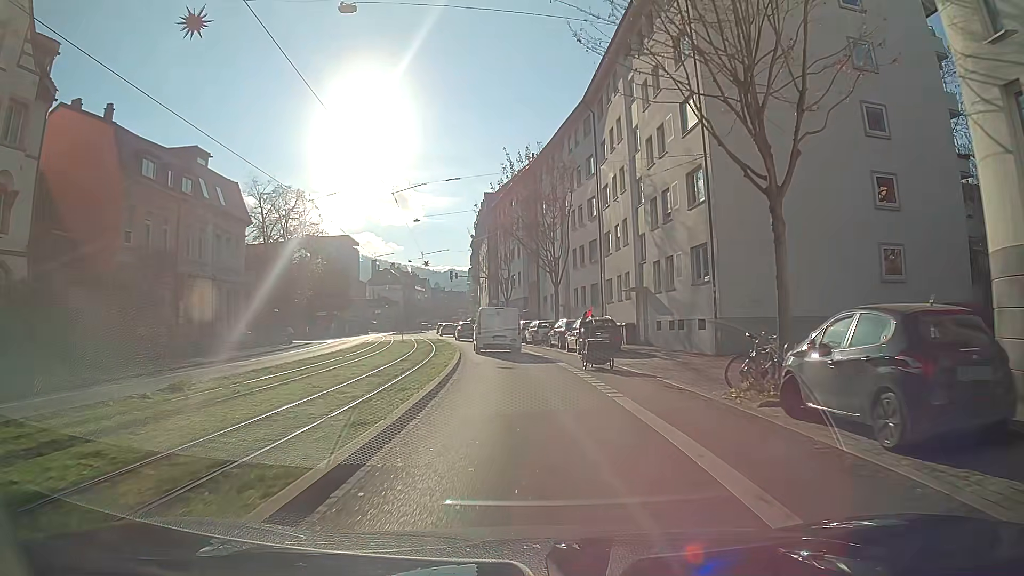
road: primary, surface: asphalt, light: Day
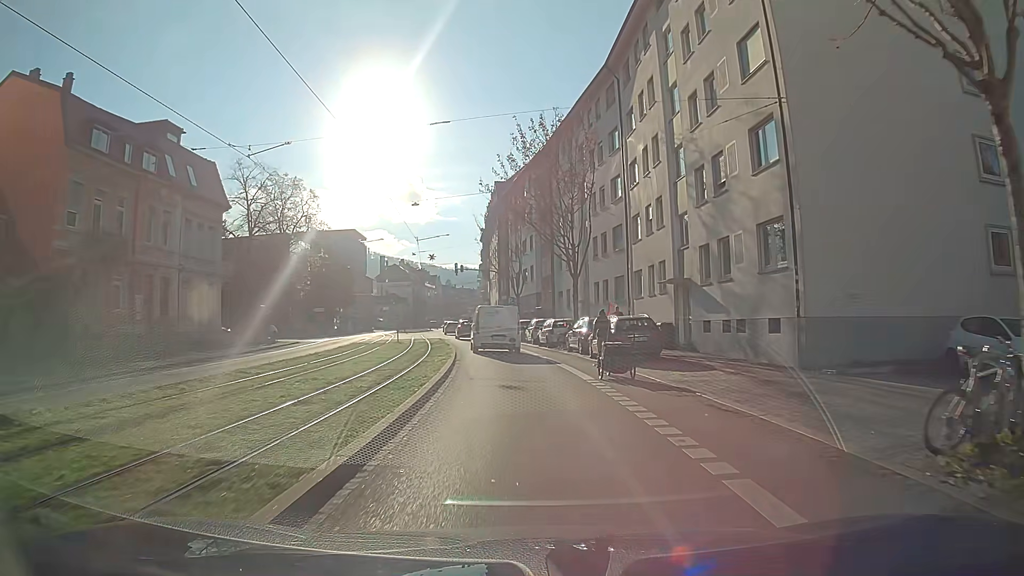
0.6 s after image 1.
(-0.1, +6.2) m; -1°
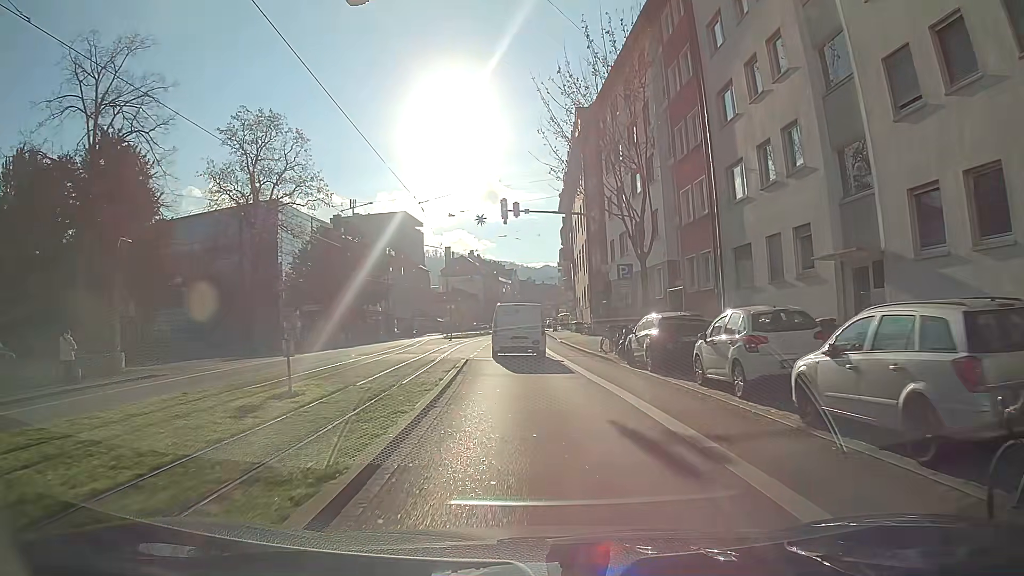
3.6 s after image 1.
(-2.0, +29.8) m; -7°
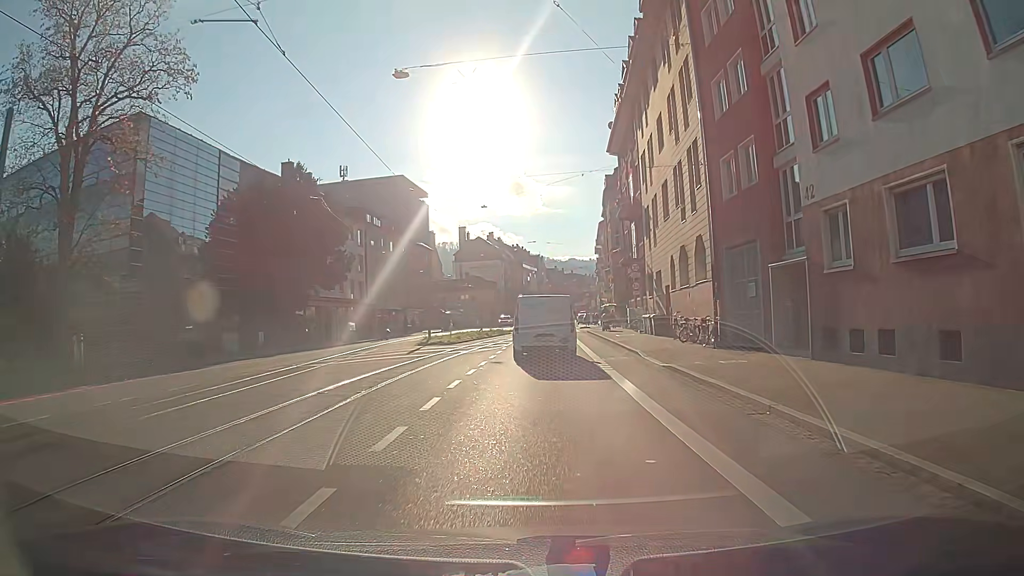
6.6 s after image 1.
(-0.8, +28.7) m; -2°
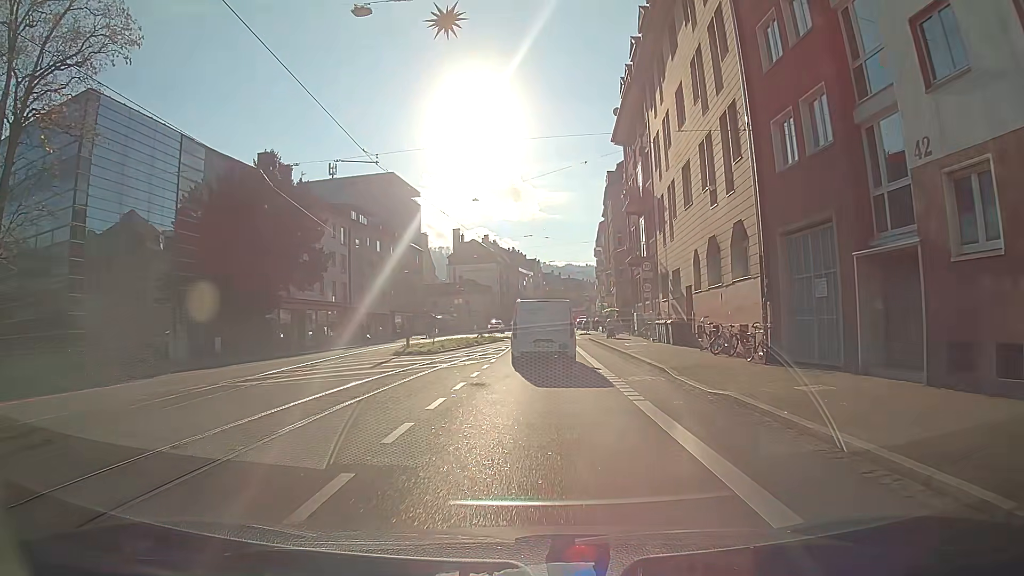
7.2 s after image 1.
(0.0, +5.3) m; 0°
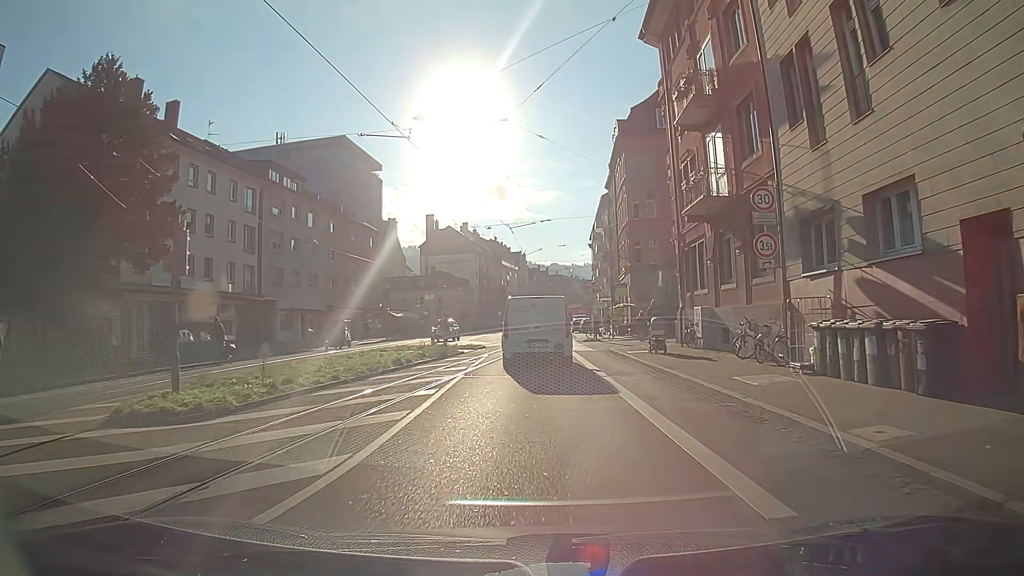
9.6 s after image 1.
(+0.2, +20.4) m; +1°
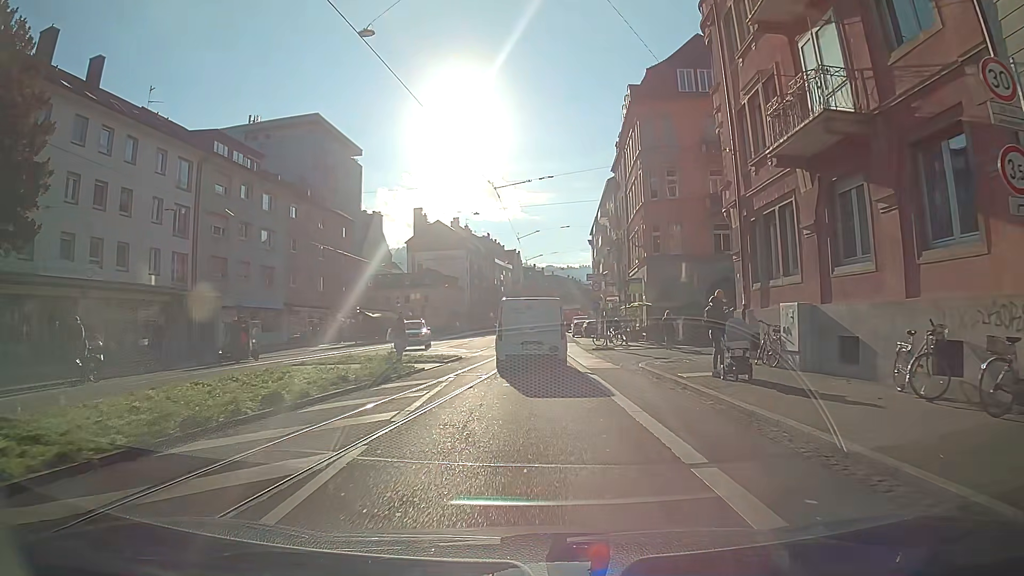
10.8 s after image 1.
(0.0, +9.6) m; 0°
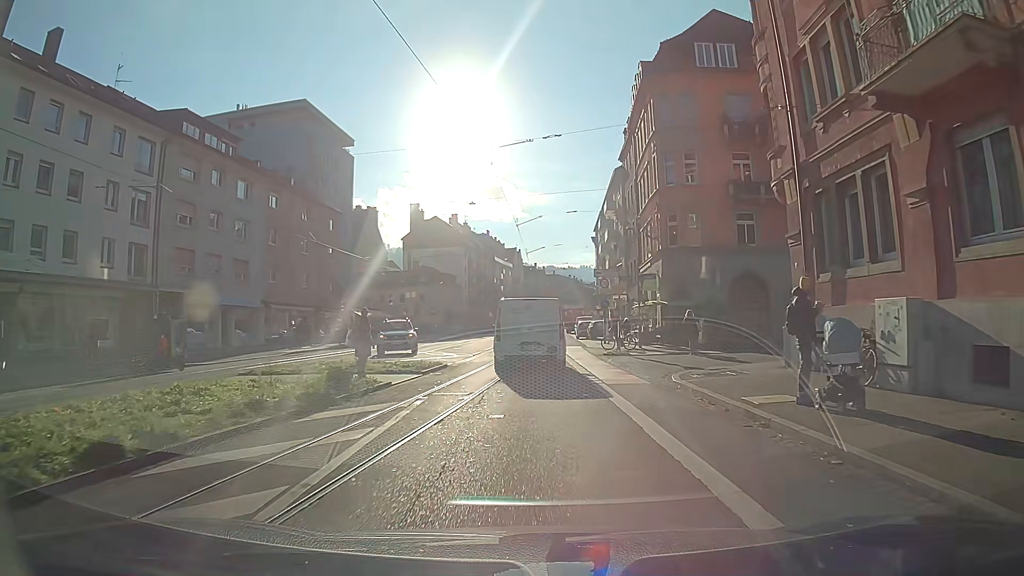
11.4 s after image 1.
(0.0, +4.8) m; 0°
(0, +10) (0, +20) (0, +30) (0, +40) (+1, +50) (+1, +60) (+2, +70) (+2, +80) (+2, +90) (+3, +100) m
